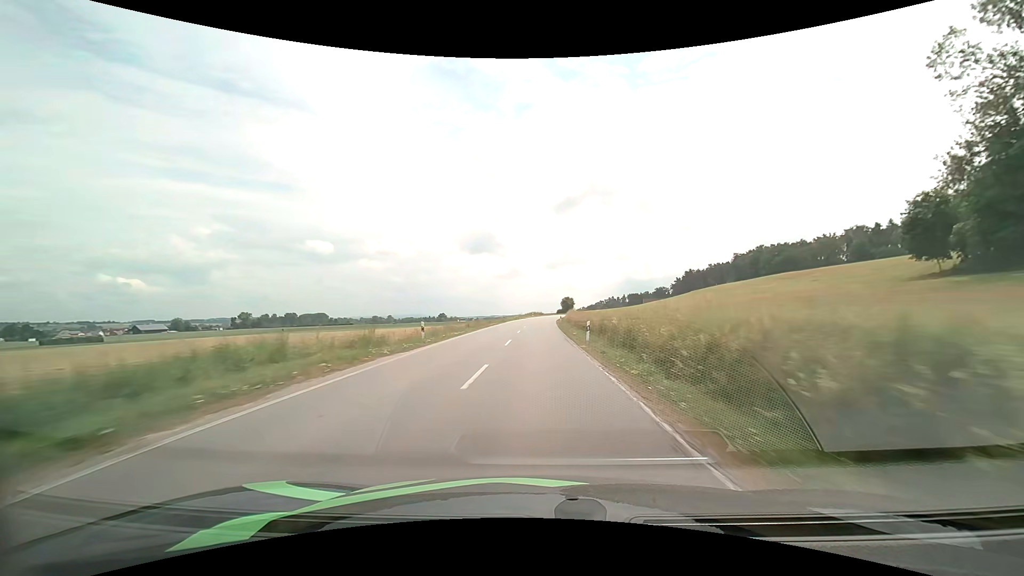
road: secondary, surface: asphalt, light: Day
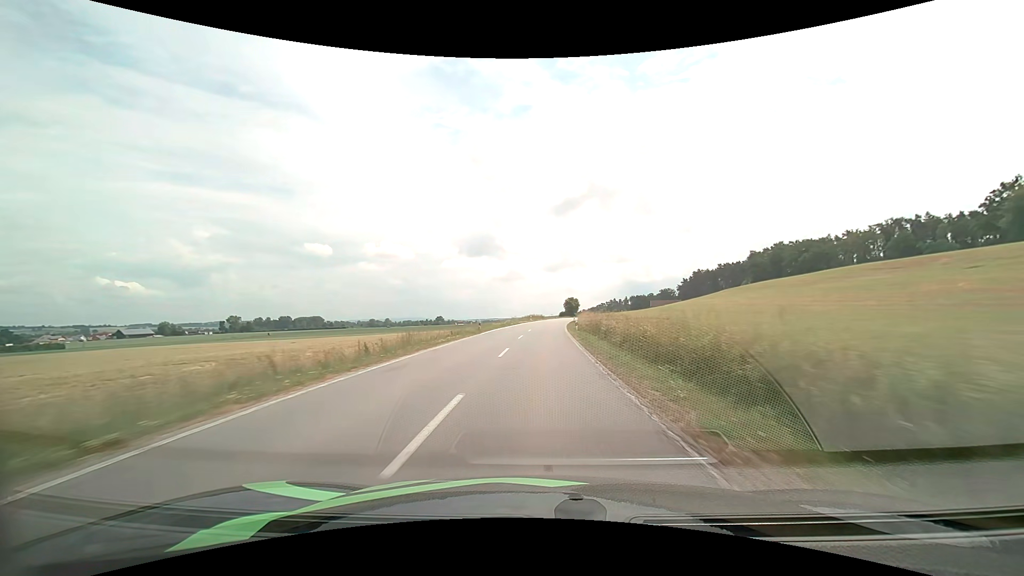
(-0.1, +27.4) m; 0°
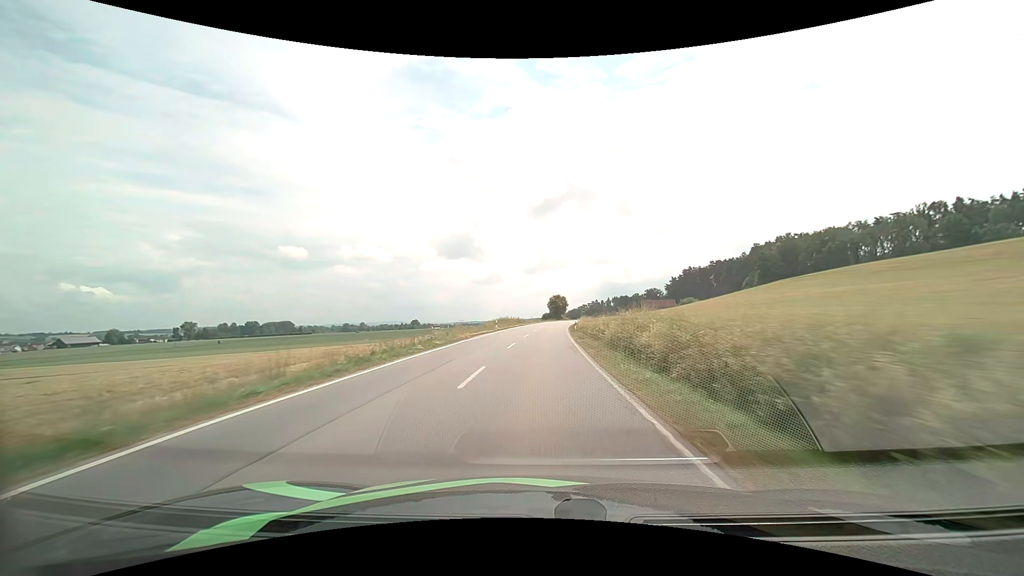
(+0.7, +40.2) m; +2°
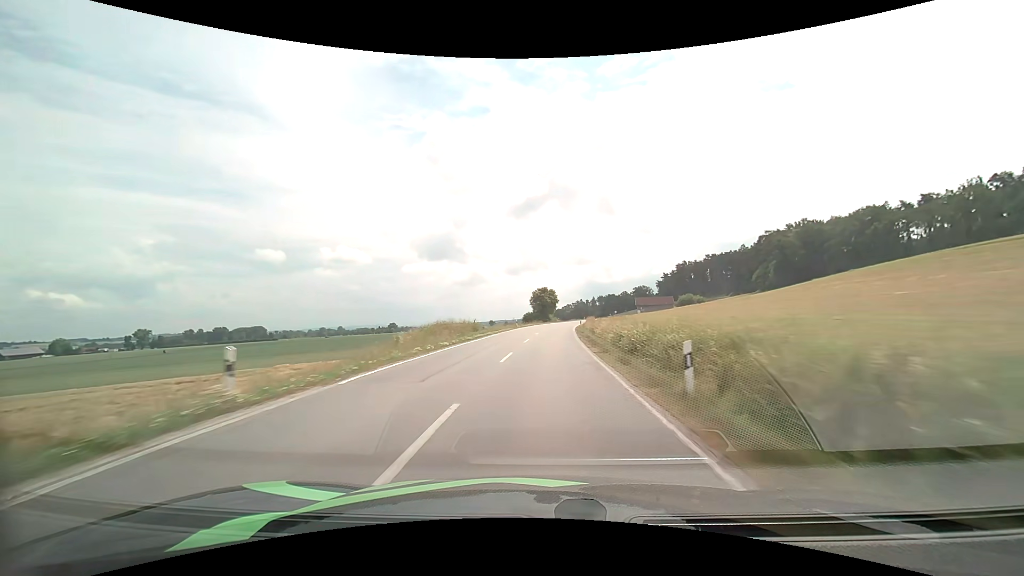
(+0.7, +39.8) m; +2°
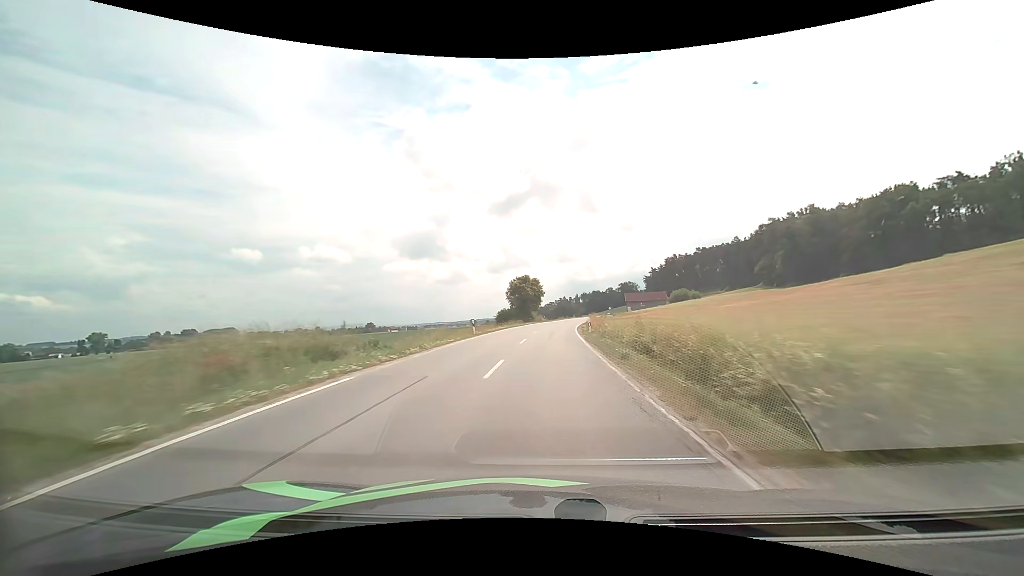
(+0.5, +26.8) m; +2°
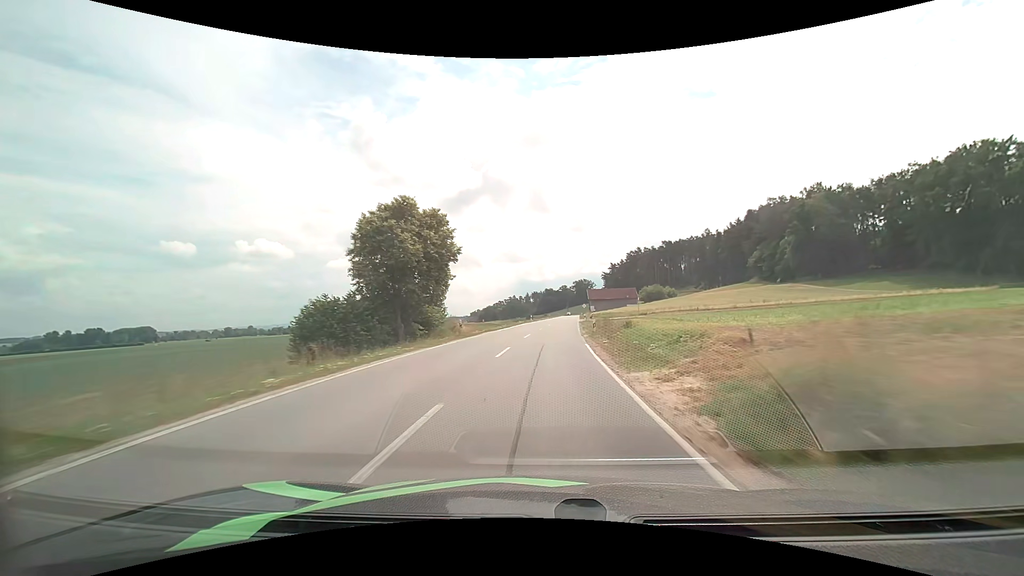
(+2.4, +52.4) m; +6°
(0, +10) (0, +20) (+1, +30) (+2, +40) (+2, +50) (+3, +60) (+4, +70) (+5, +80) (+6, +90) (+7, +100) m
